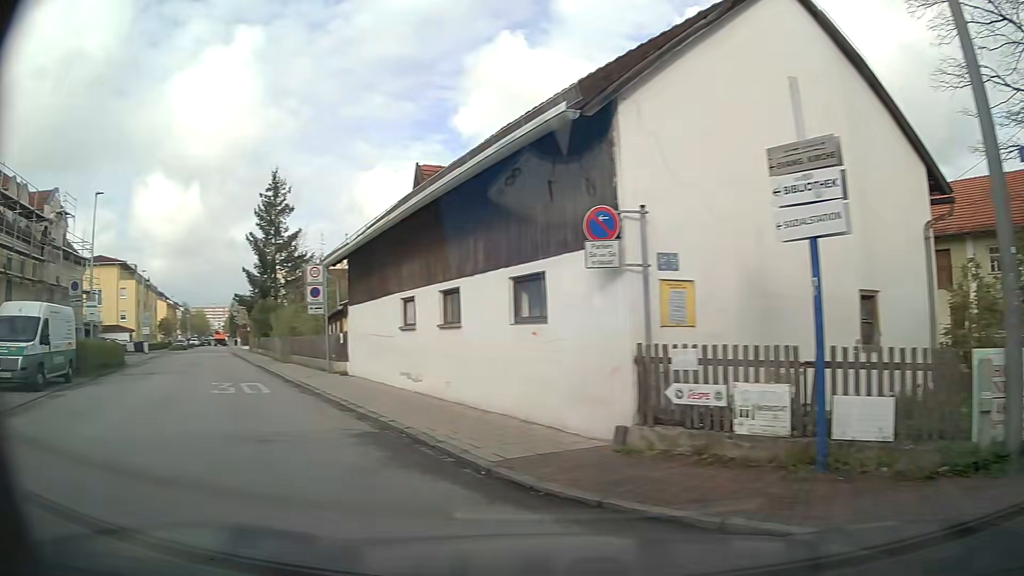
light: Day
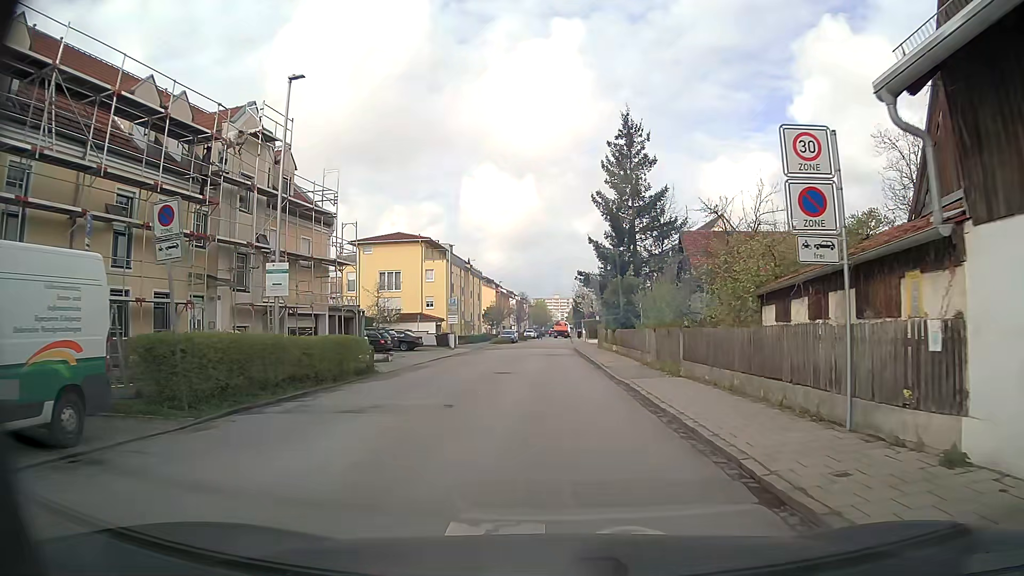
(-6.6, +14.7) m; -31°
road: residential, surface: asphalt
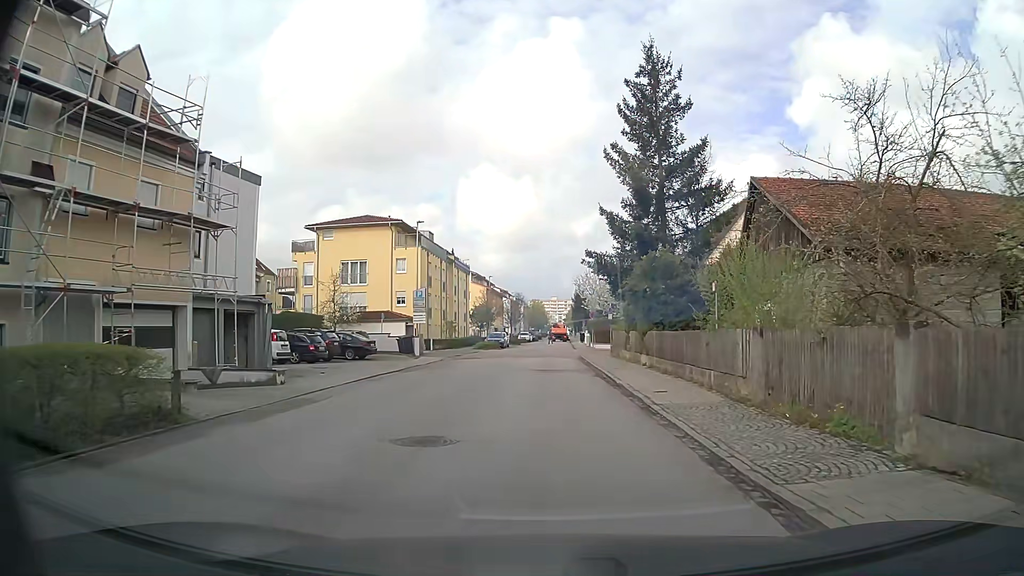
(+0.1, +13.0) m; +1°
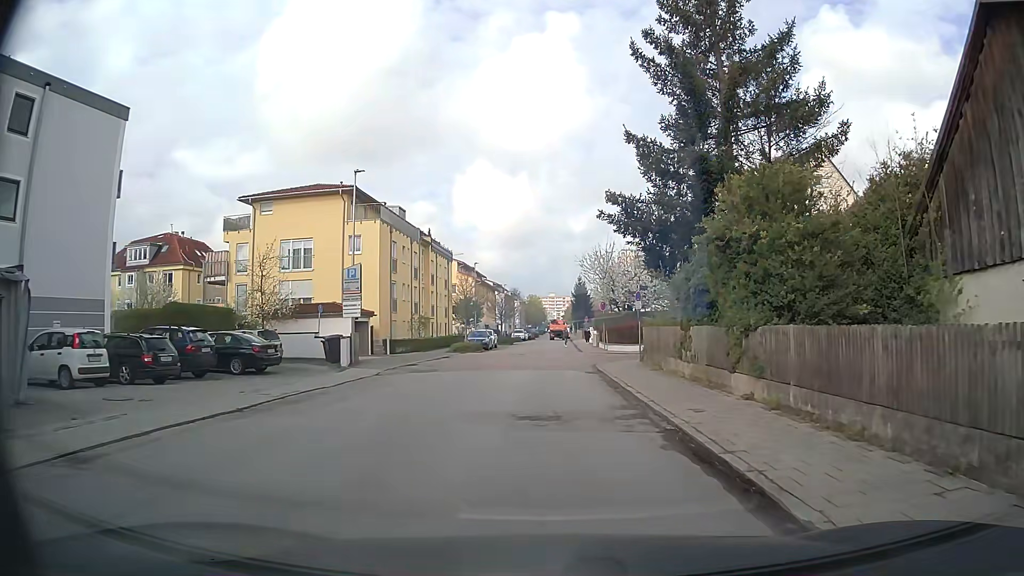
(+0.1, +13.5) m; 0°
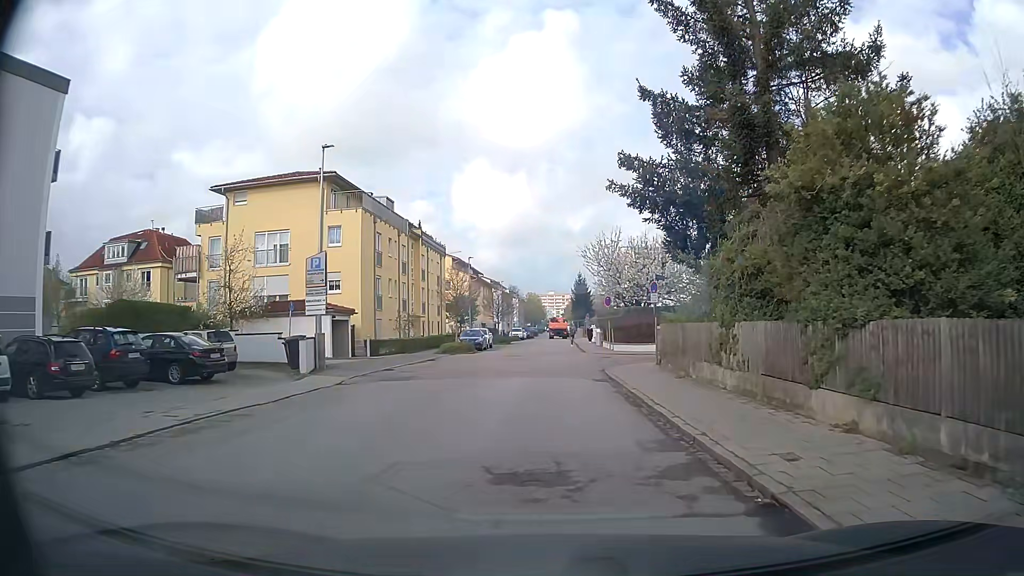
(0.0, +4.2) m; 0°
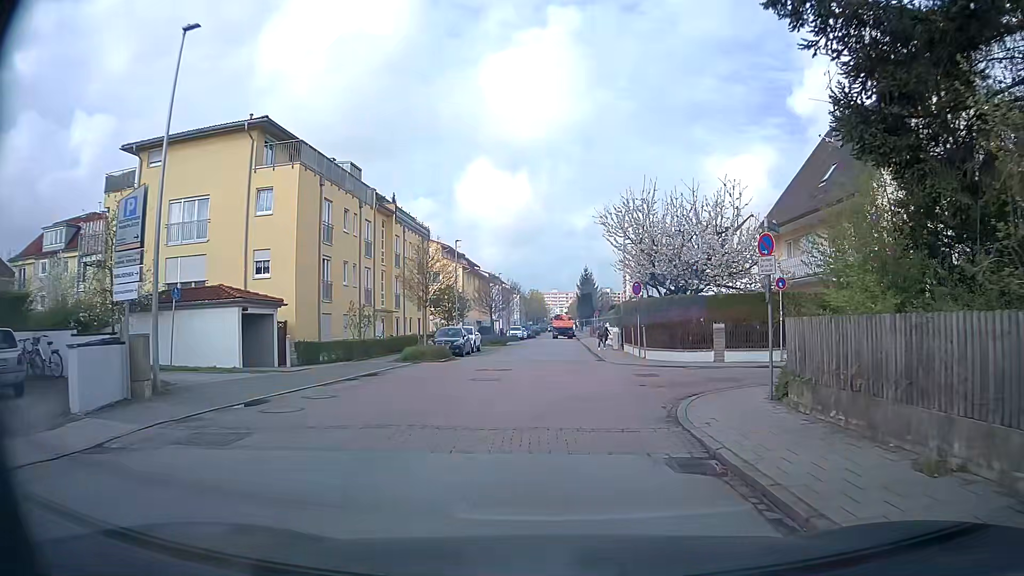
(0.0, +11.2) m; -1°
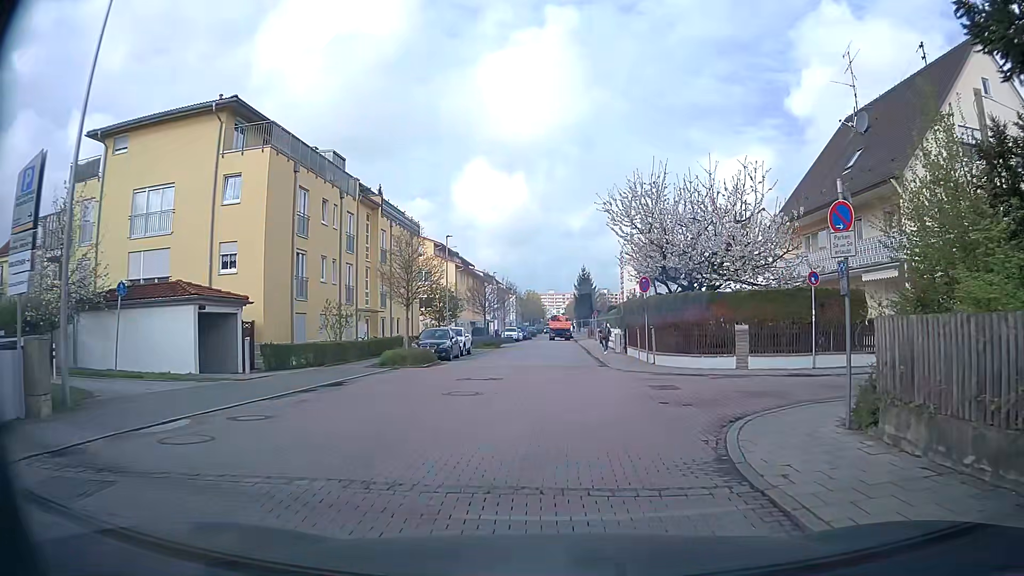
(0.0, +3.1) m; -1°
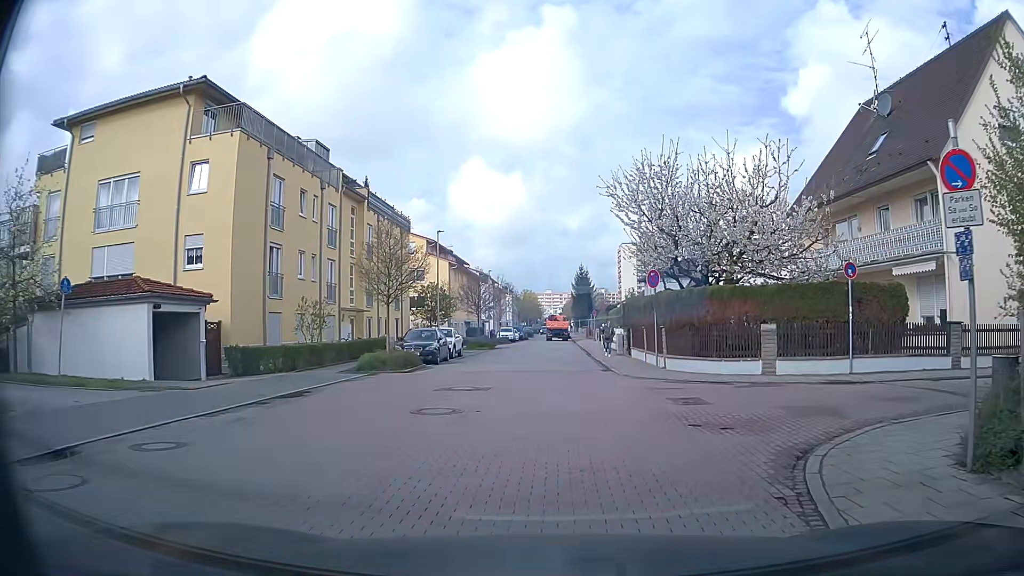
(+0.1, +2.6) m; +1°
